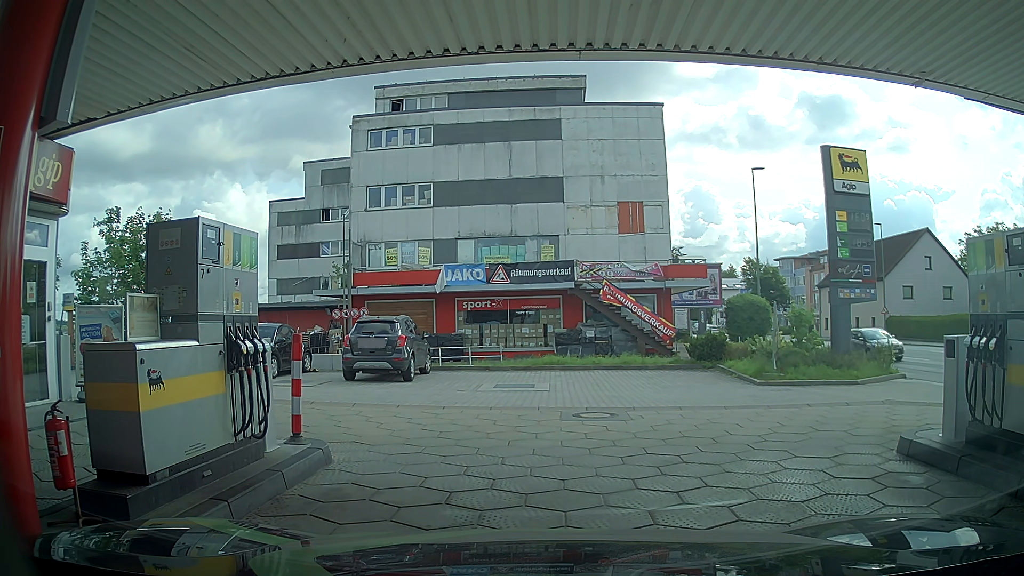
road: service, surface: paving_stones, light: Day
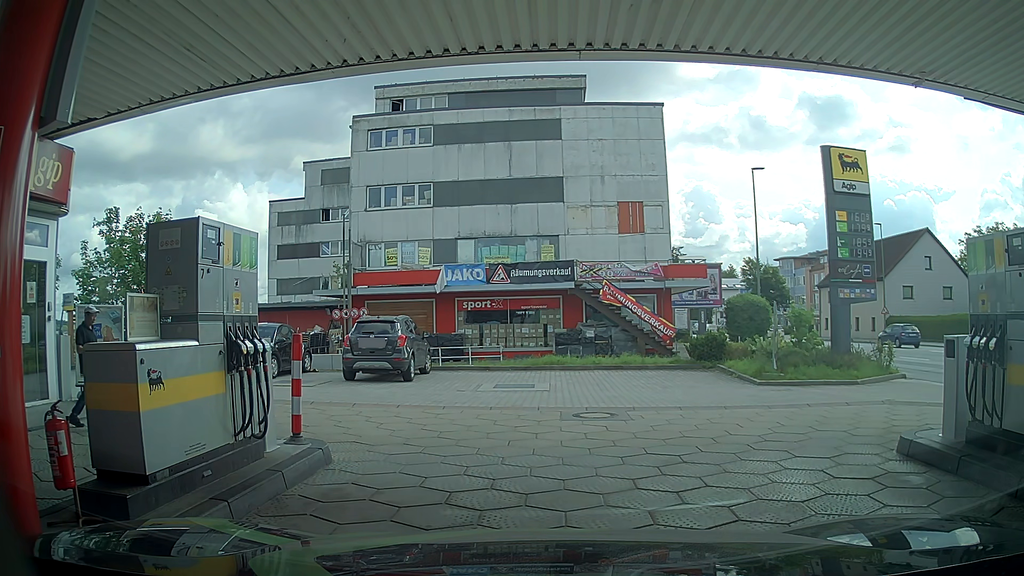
(0.0, 0.0) m; 0°
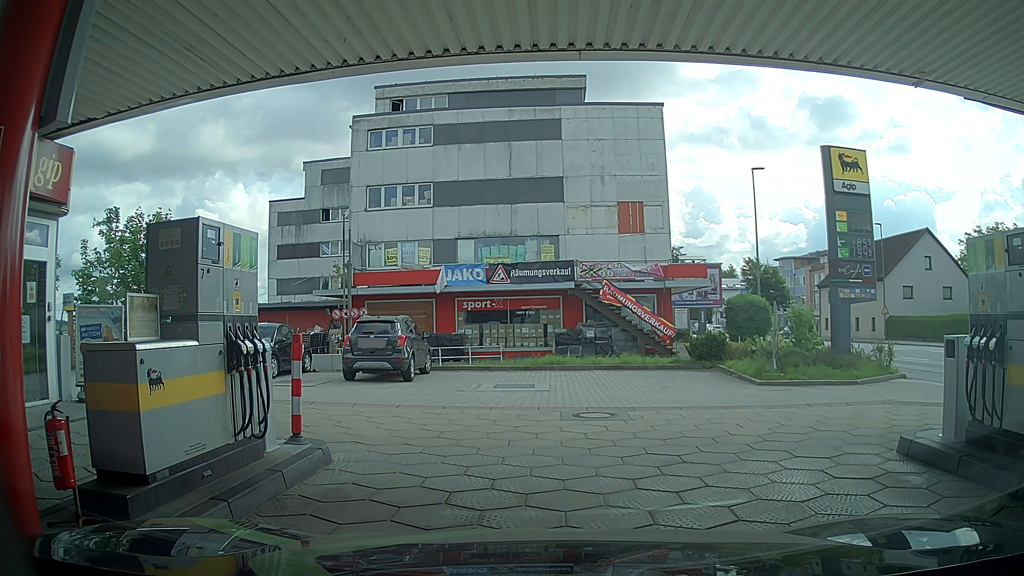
(0.0, 0.0) m; 0°
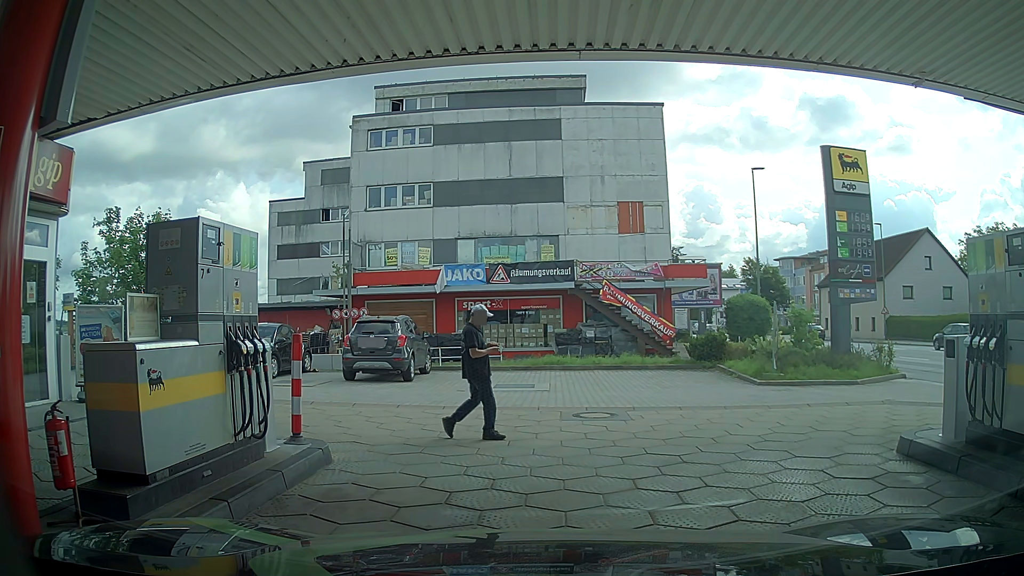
(0.0, 0.0) m; 0°
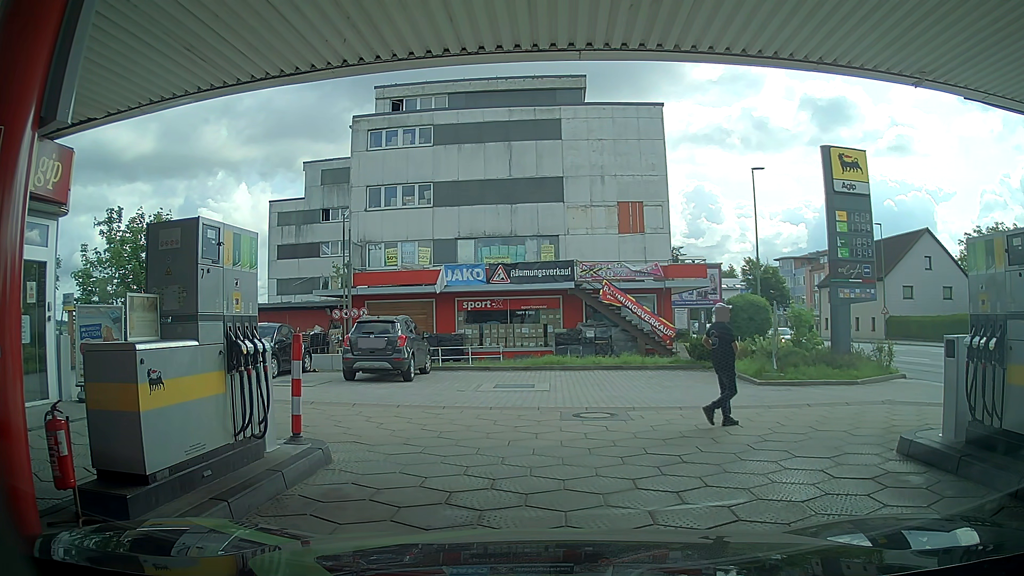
(0.0, 0.0) m; 0°
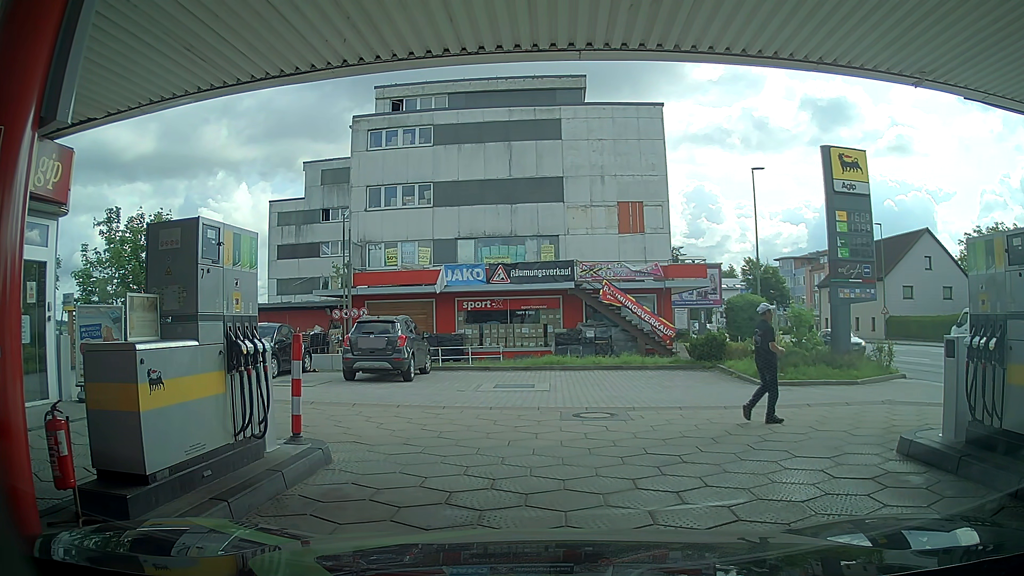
(0.0, 0.0) m; 0°
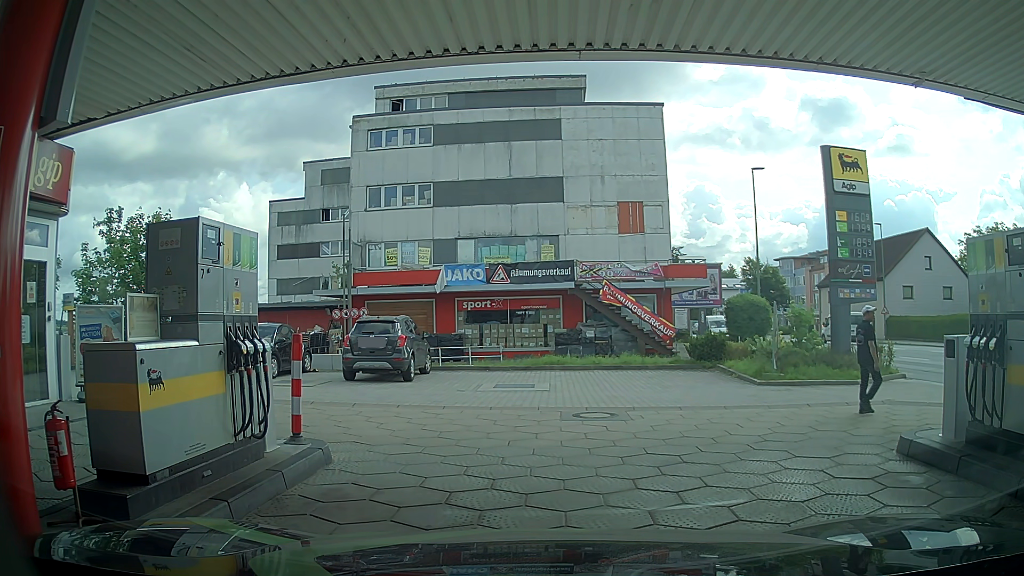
(0.0, 0.0) m; 0°
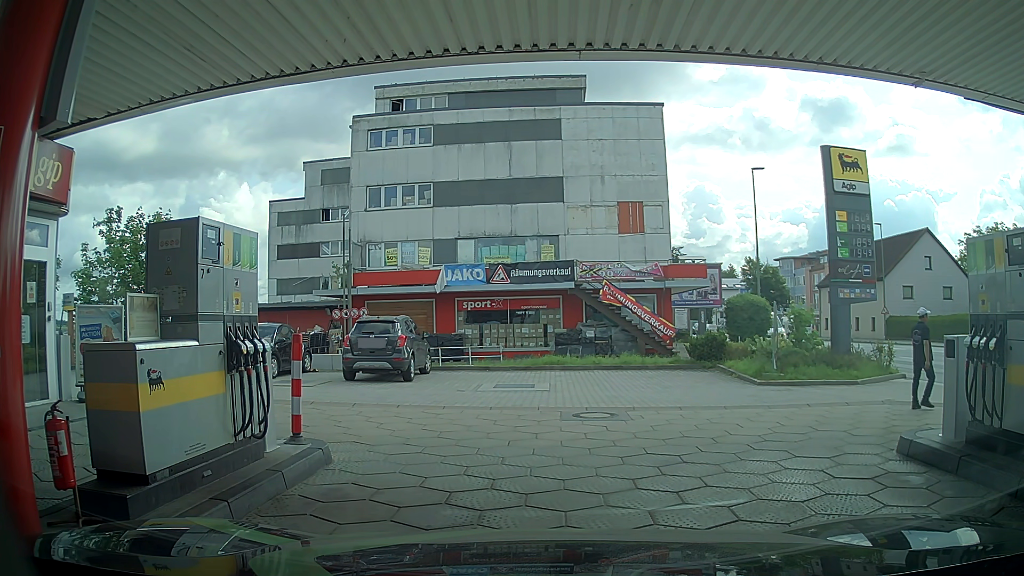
(0.0, 0.0) m; 0°
